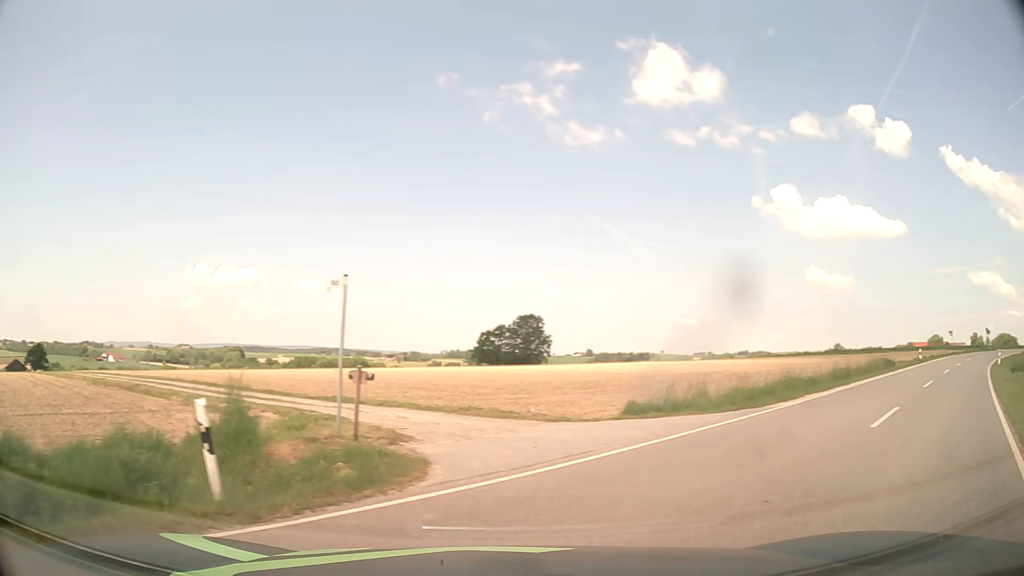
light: Day
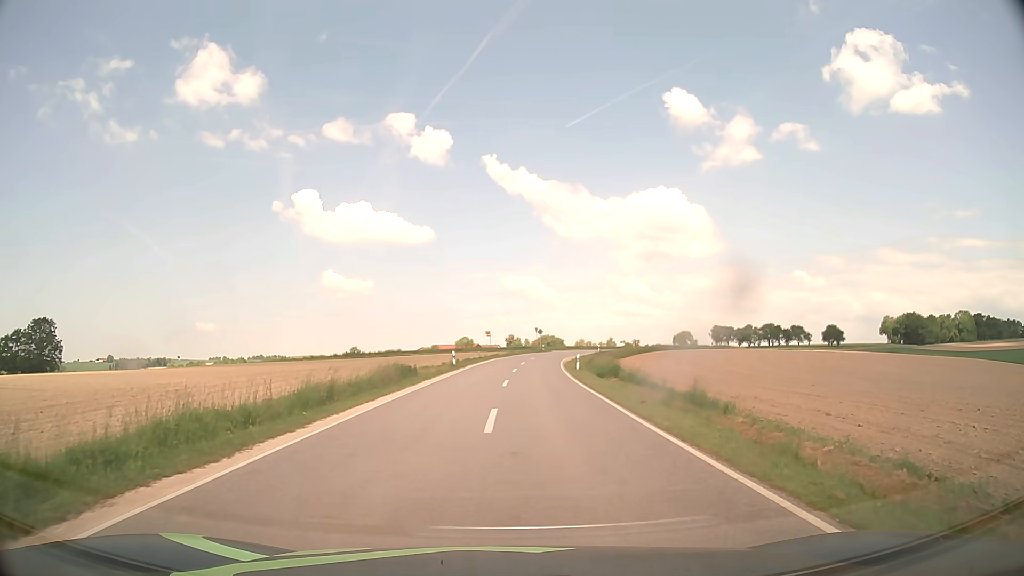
(+7.4, +11.4) m; +46°
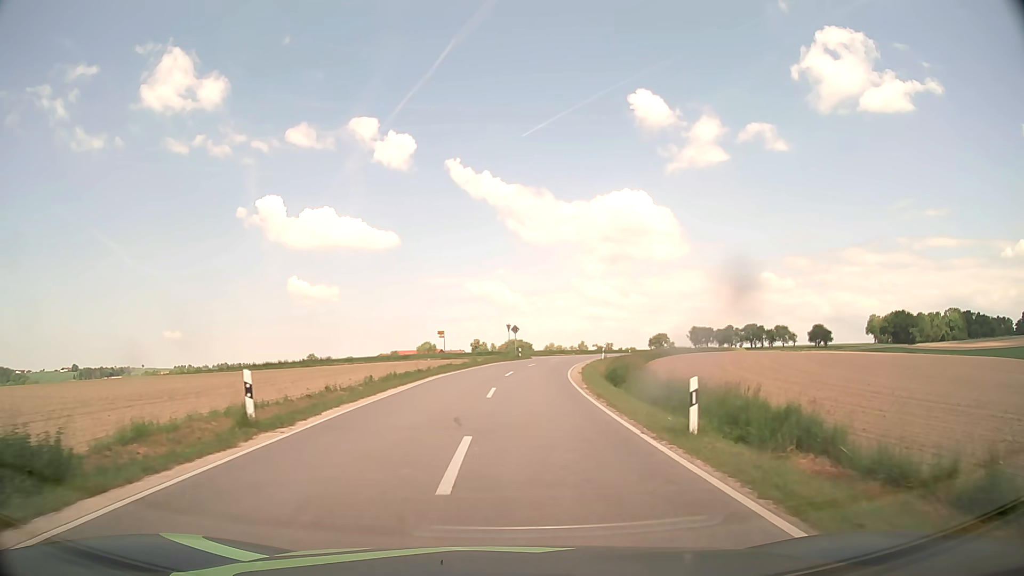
(+0.6, +29.5) m; +3°
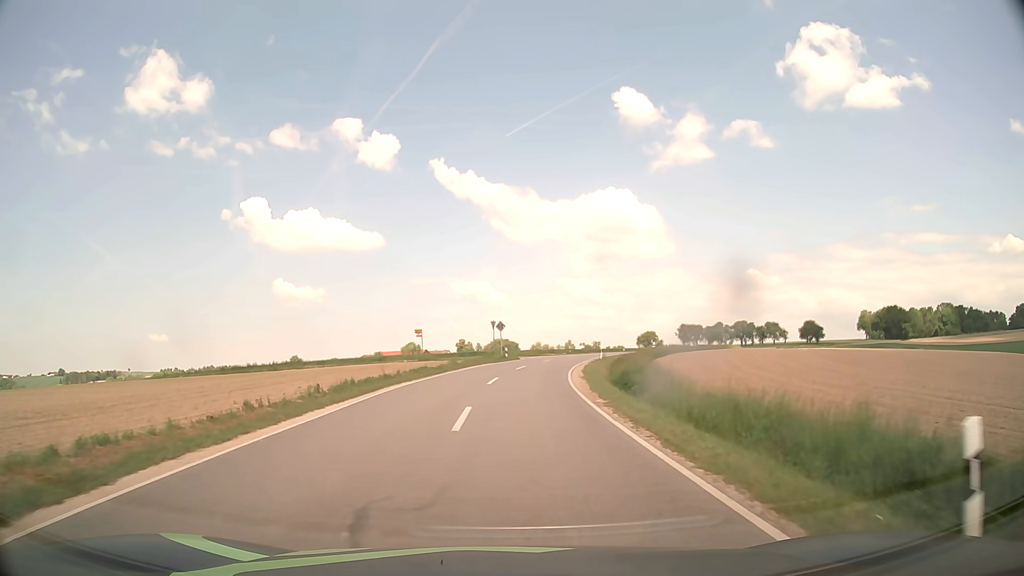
(+0.1, +7.4) m; +1°
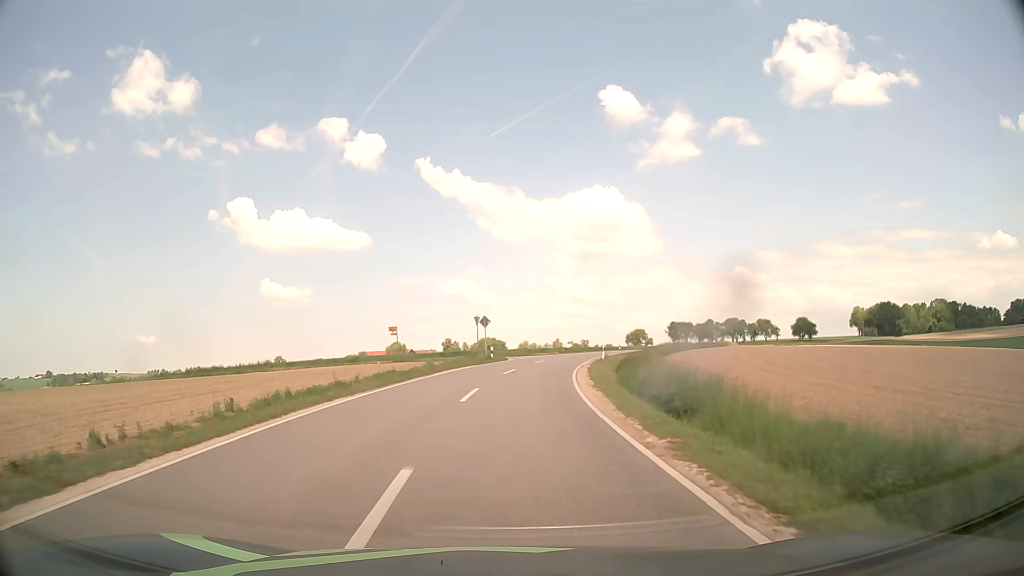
(+0.1, +7.6) m; +1°
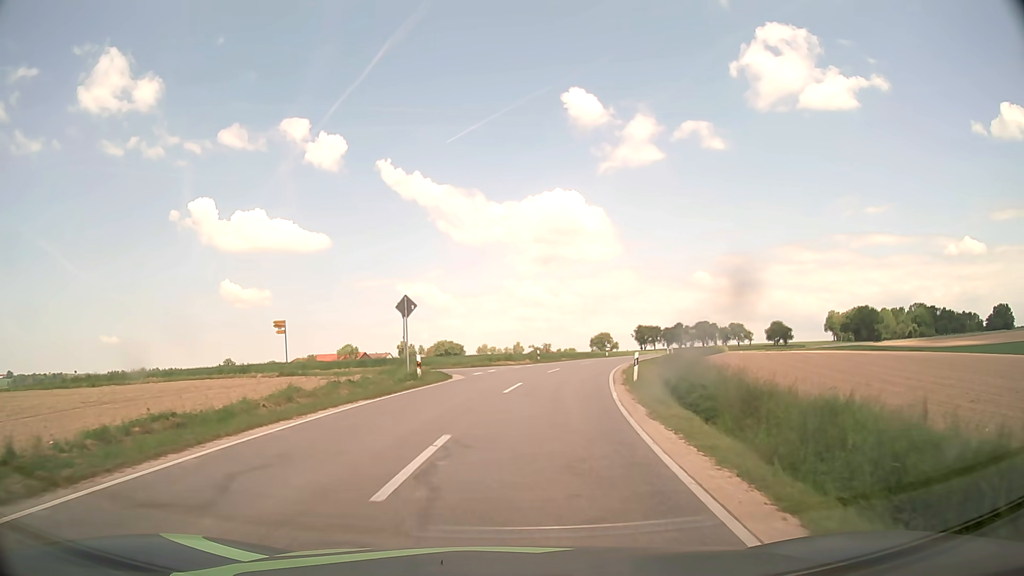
(+0.5, +21.2) m; +3°
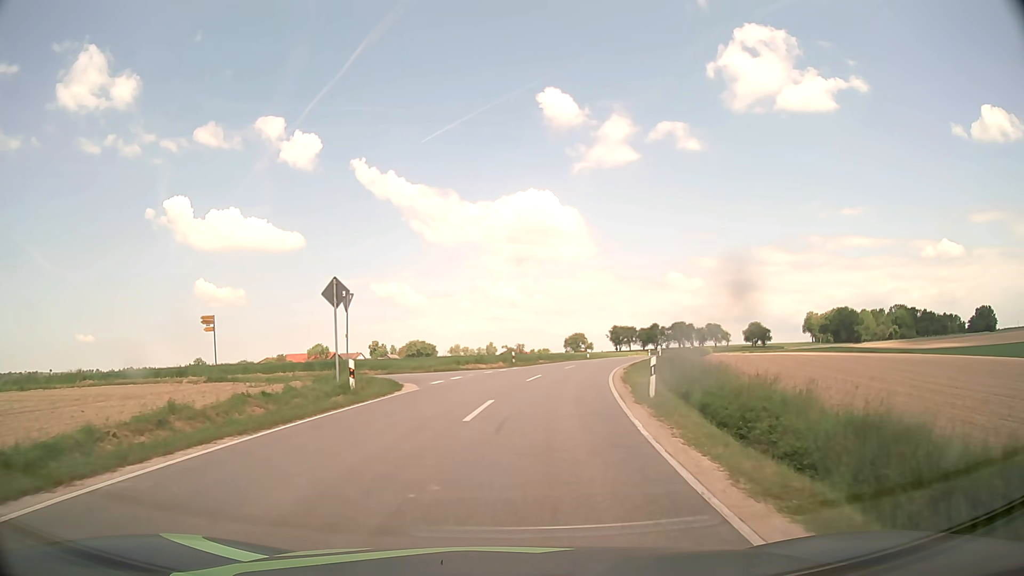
(+0.1, +6.3) m; +2°
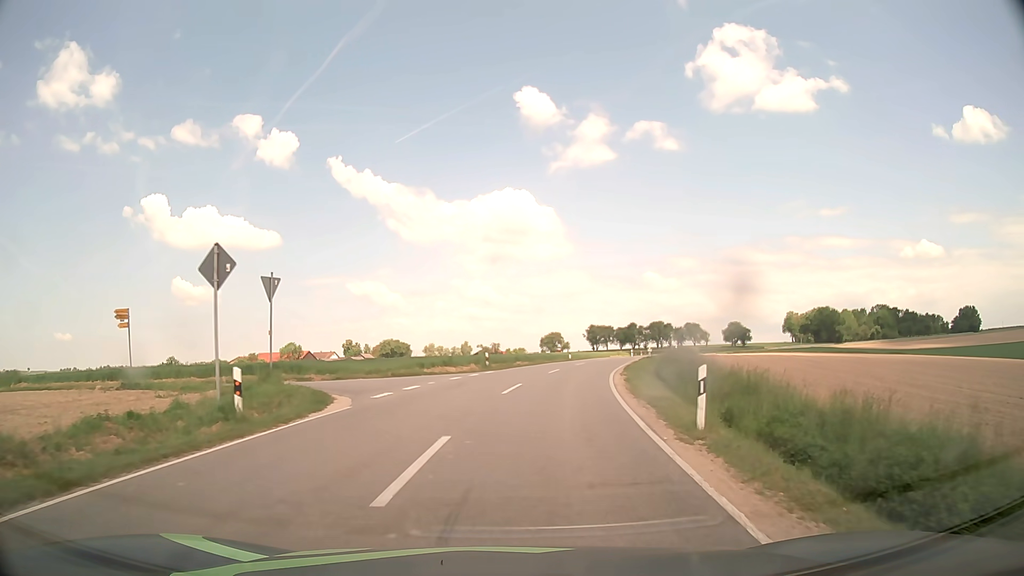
(+0.1, +5.8) m; +2°
(0, +10) (-1, +20) (-9, +26) (-18, +29) (-28, +31) (-37, +34) (-47, +38) (-56, +42) (-65, +46) (-74, +50) m
